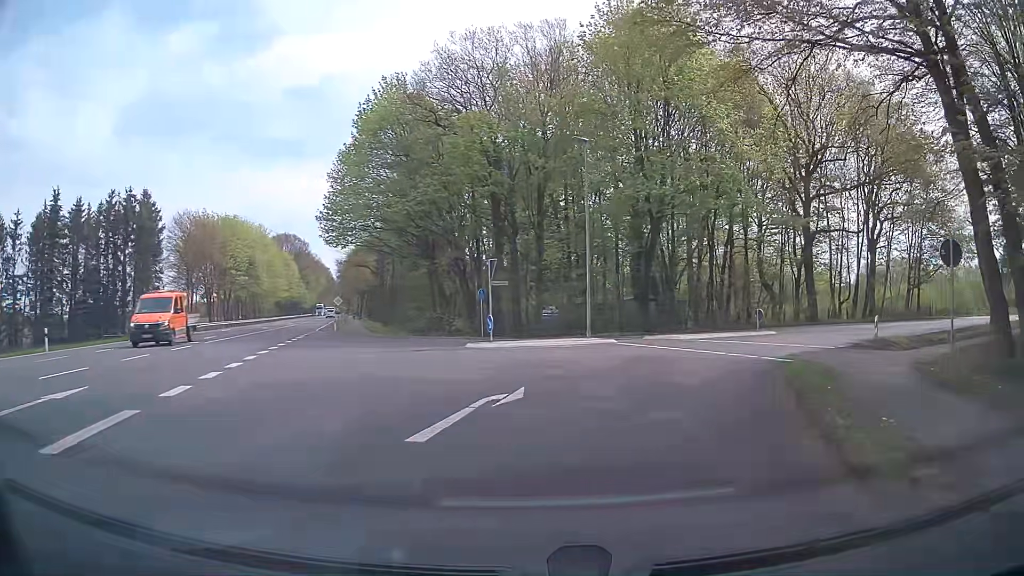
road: primary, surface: asphalt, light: Day
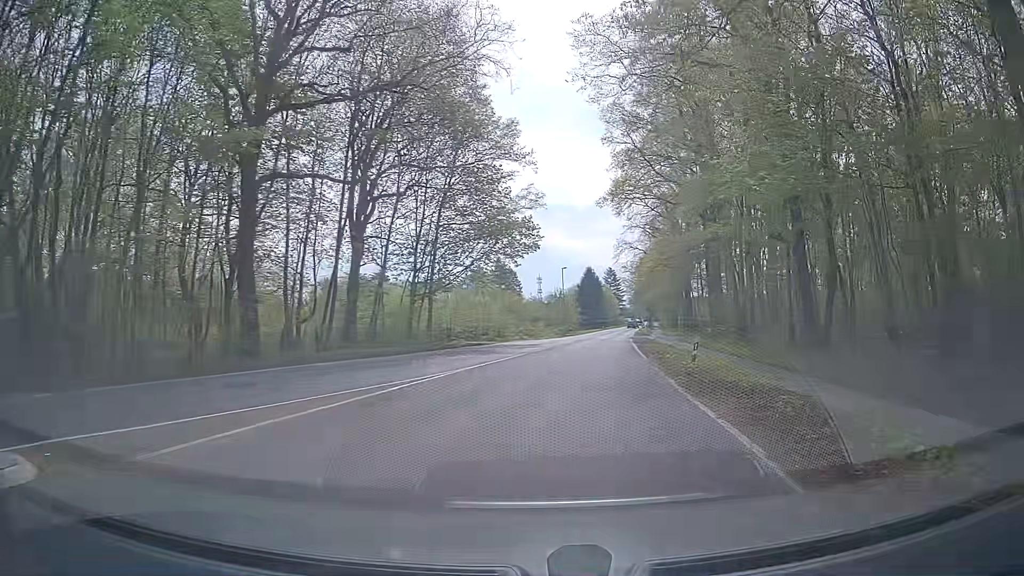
(+9.8, +24.8) m; +47°
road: tertiary
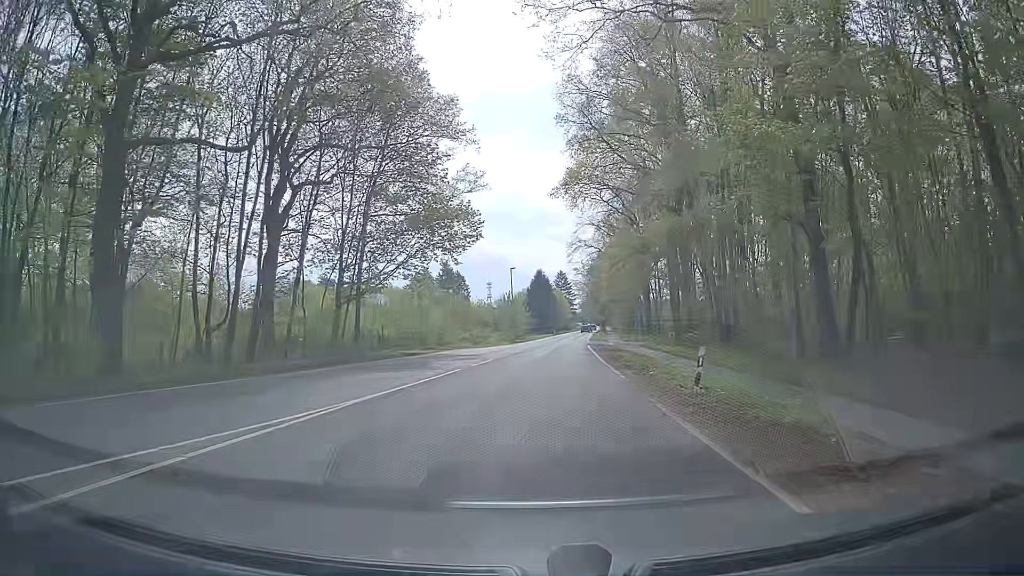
(+0.2, +6.6) m; +3°
(0, +10) (+1, +20) (+2, +30) (+3, +40) (+4, +50) (+5, +60) (+7, +70) (+8, +80) (+9, +89) (+11, +99) m
